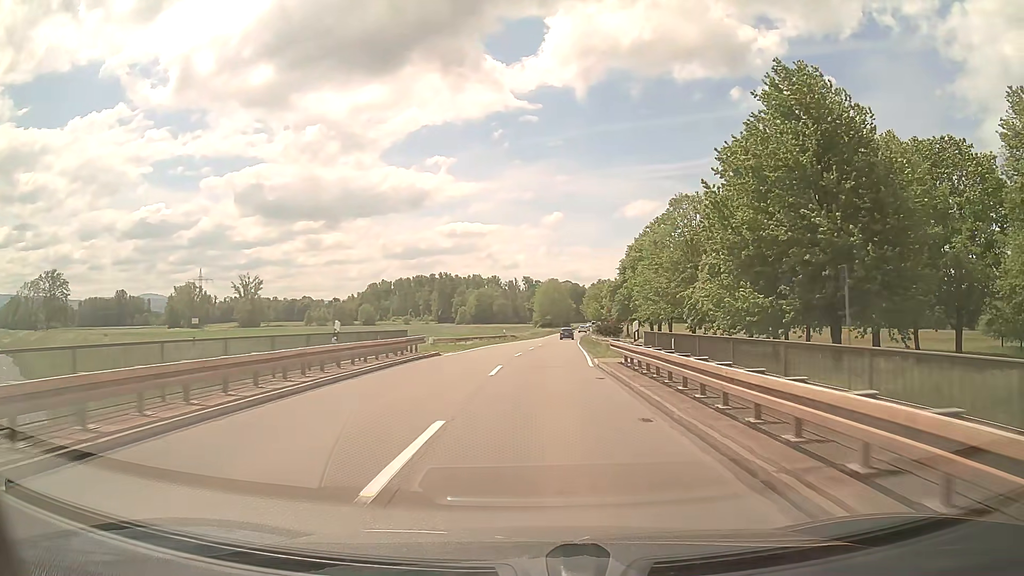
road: secondary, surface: asphalt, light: Day
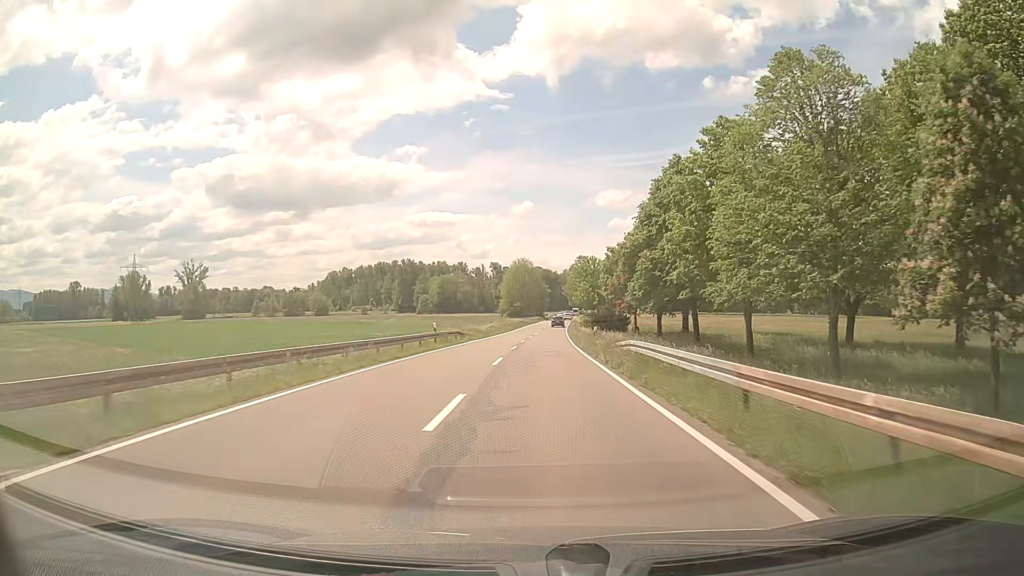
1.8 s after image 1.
(+0.7, +32.8) m; +2°
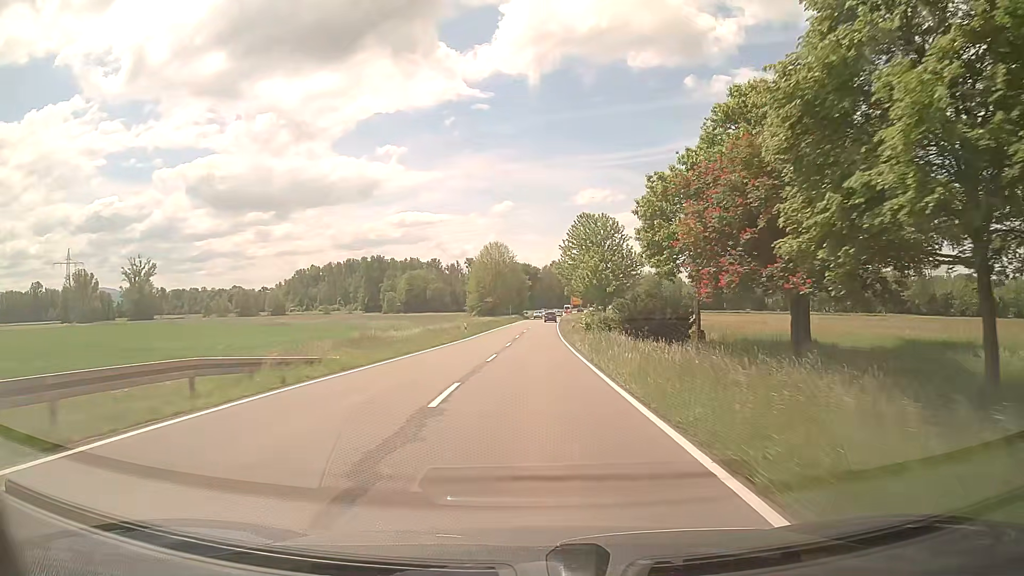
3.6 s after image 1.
(+0.9, +33.2) m; +3°
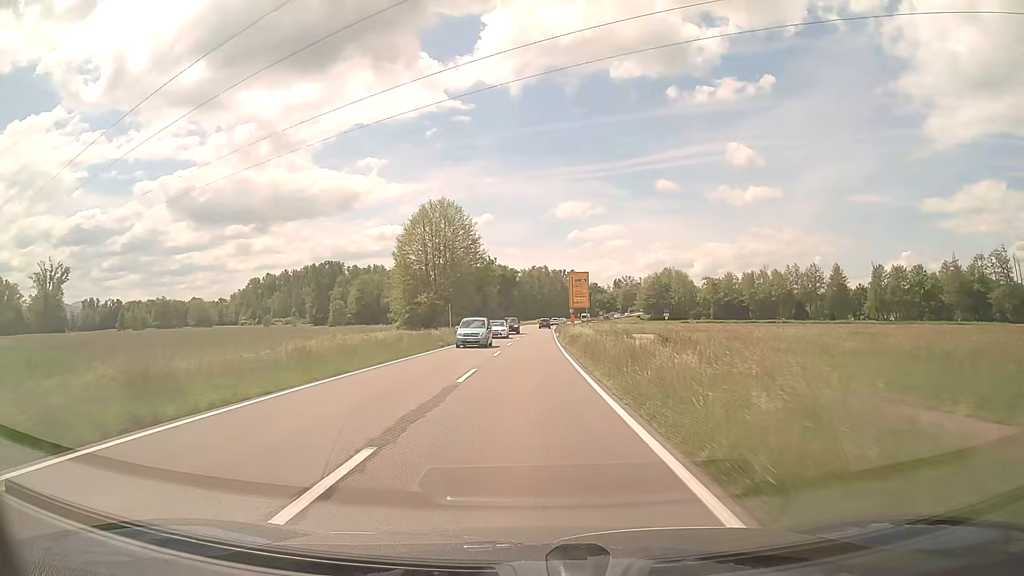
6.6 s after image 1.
(+0.6, +55.9) m; +2°
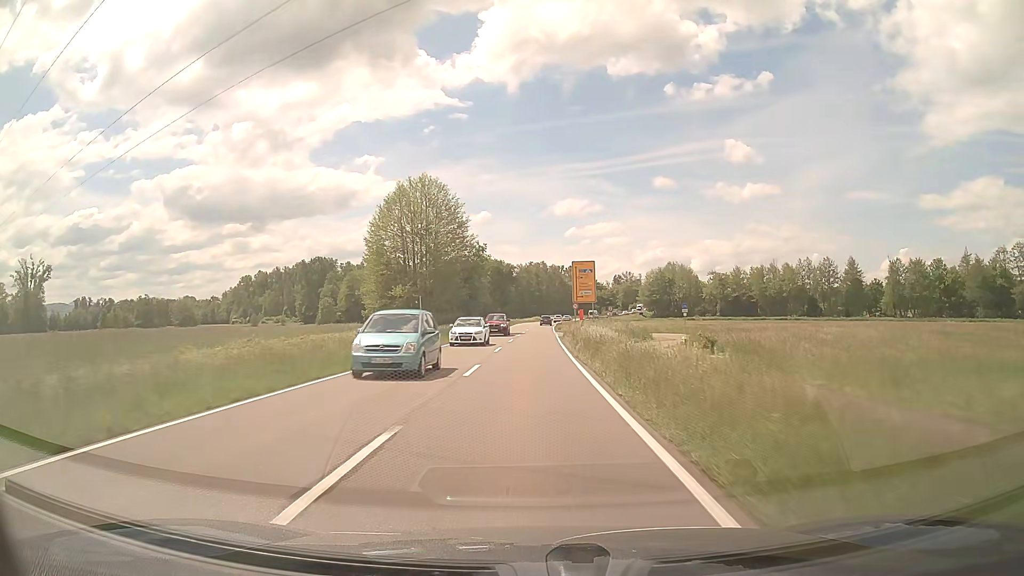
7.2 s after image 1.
(0.0, +11.1) m; 0°
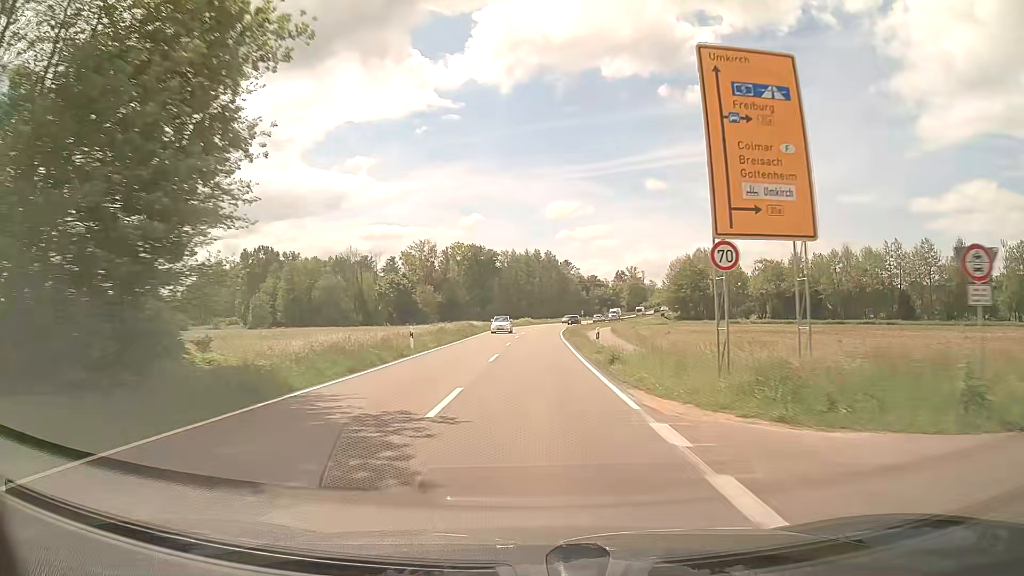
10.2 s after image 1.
(+0.3, +54.8) m; +1°
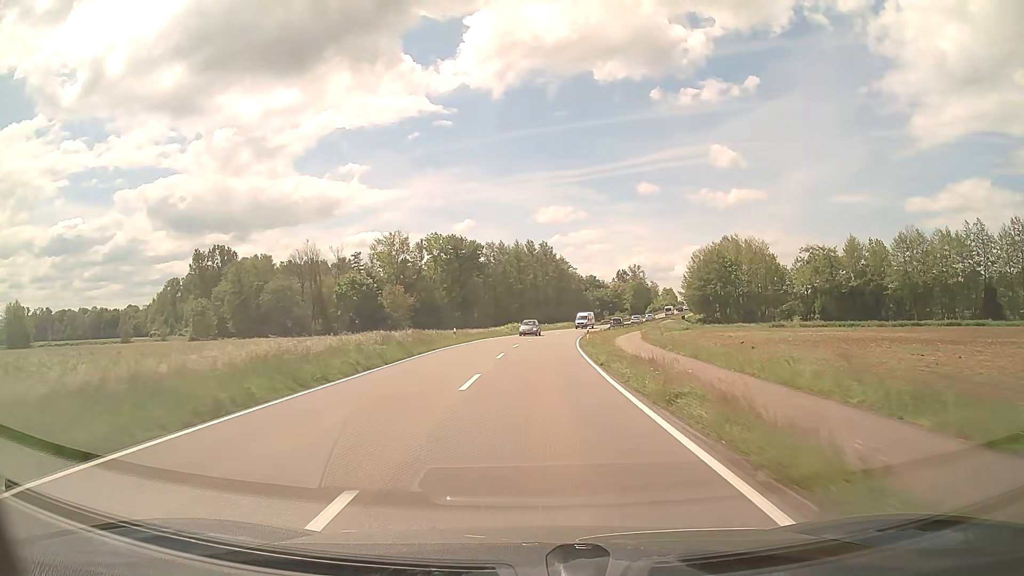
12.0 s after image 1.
(+0.2, +32.3) m; 0°
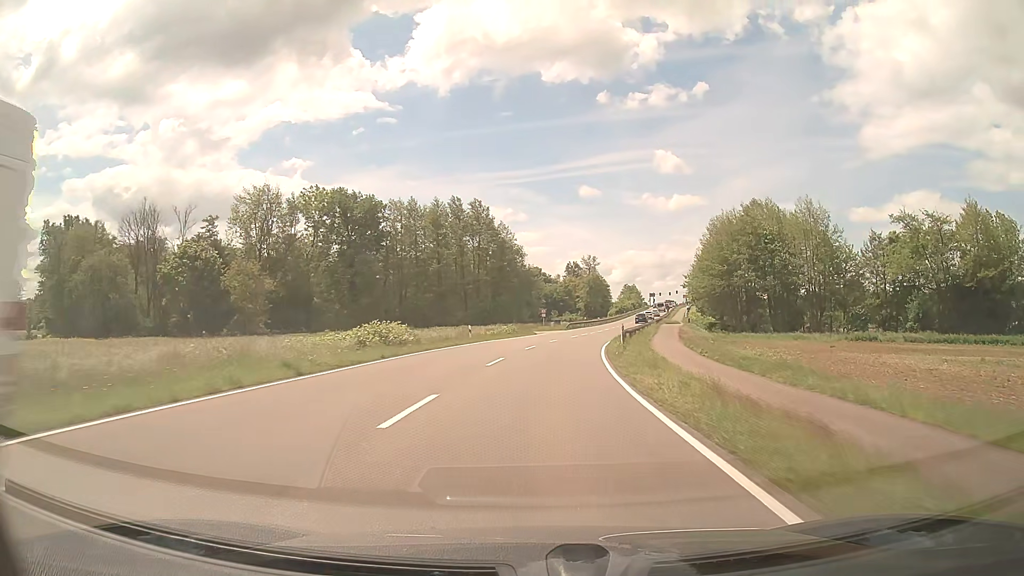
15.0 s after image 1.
(+1.8, +52.9) m; +5°
(0, +10) (+1, +20) (+2, +30) (+3, +40) (+4, +50) (+6, +60) (+8, +69) (+10, +79) (+13, +89) (+15, +98) m
